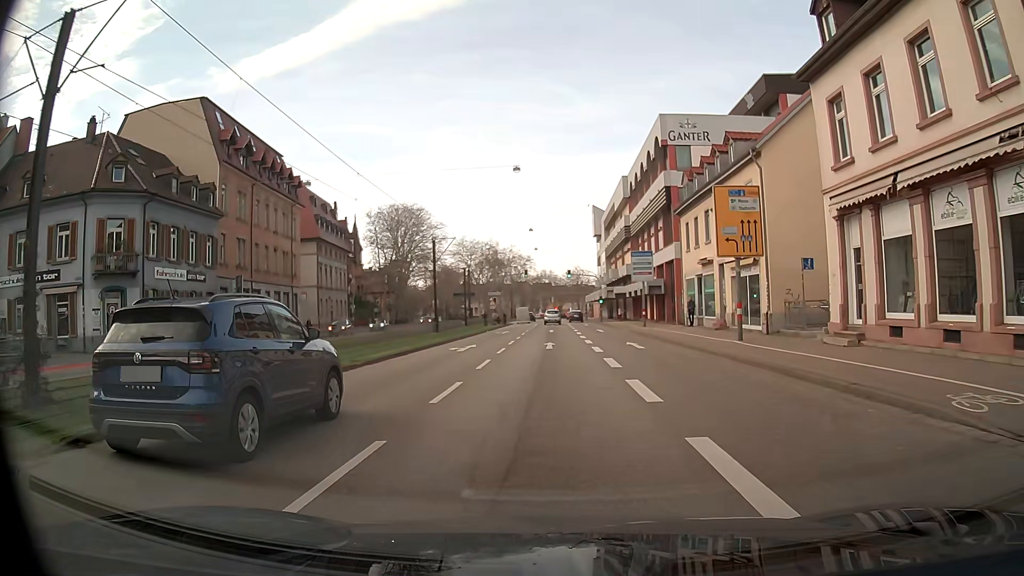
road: primary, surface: asphalt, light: Day
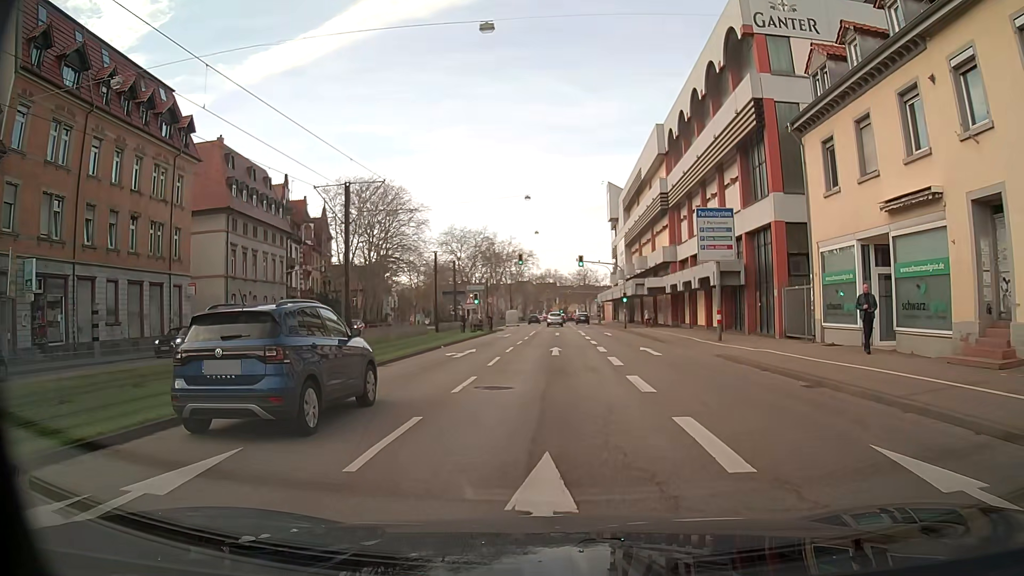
(-0.1, +22.5) m; 0°
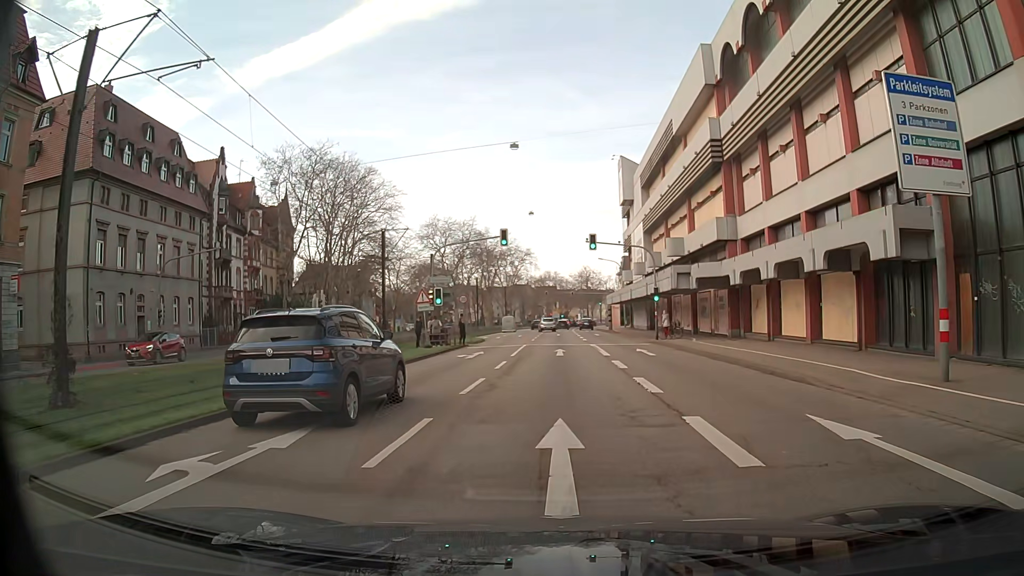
(-0.1, +17.9) m; 0°
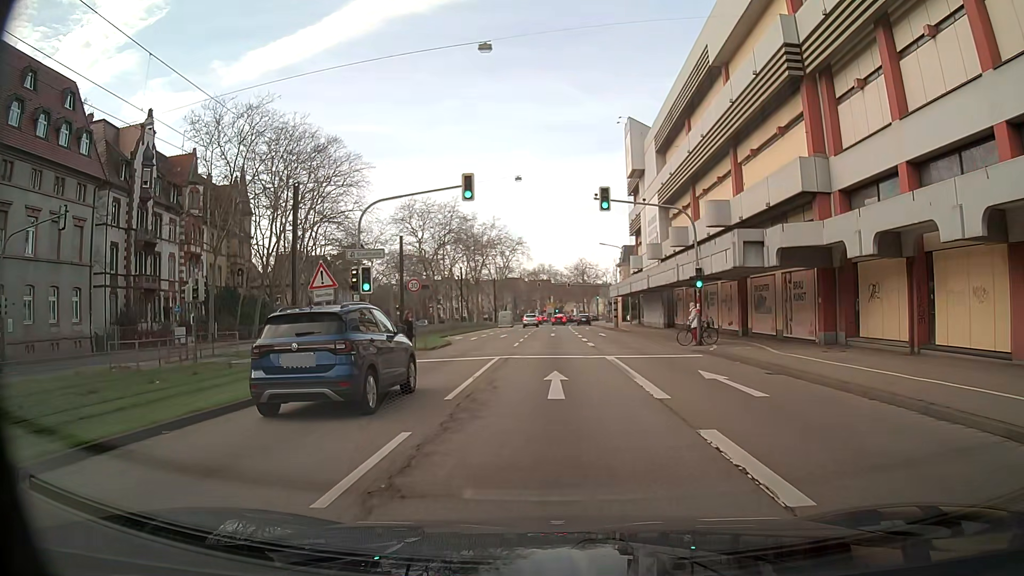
(0.0, +13.4) m; +1°
